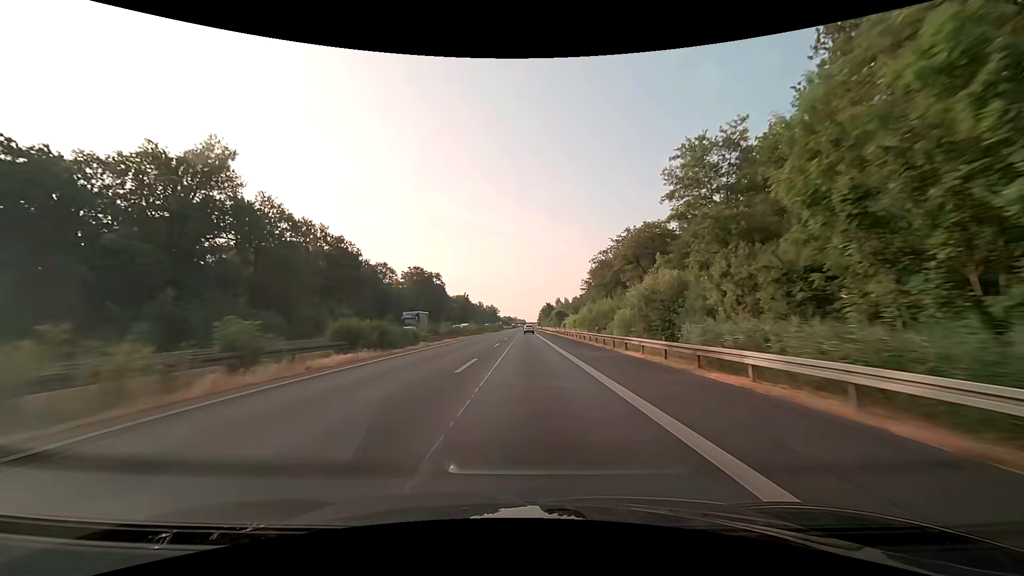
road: motorway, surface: asphalt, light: Day
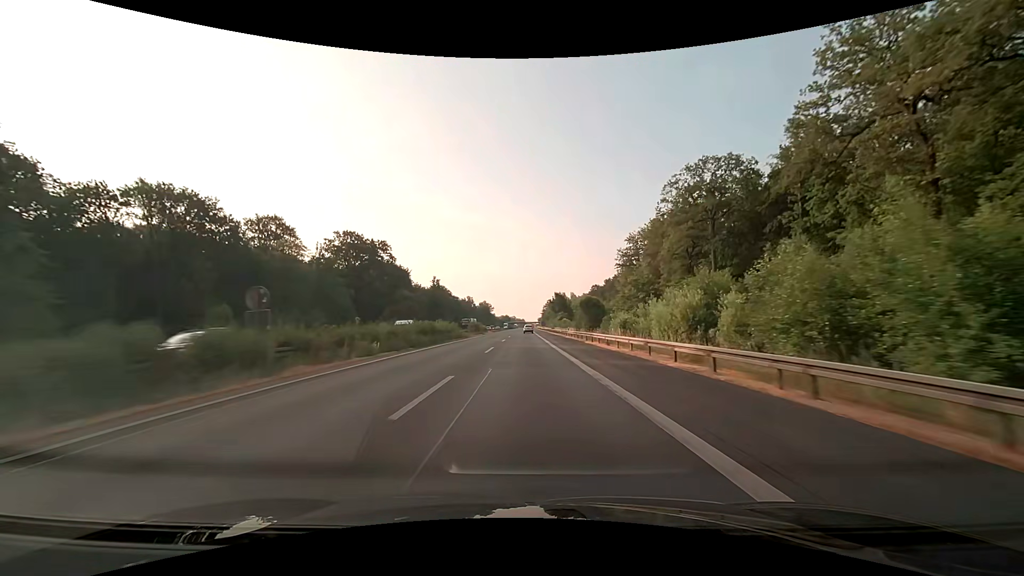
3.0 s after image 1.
(+0.2, +79.1) m; 0°
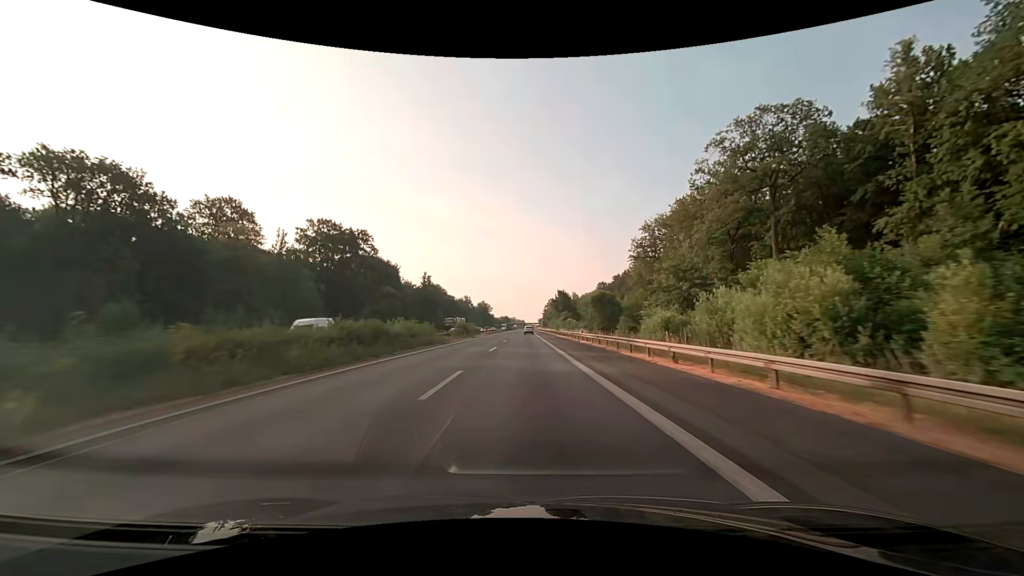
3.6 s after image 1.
(0.0, +15.8) m; 0°
(0, +10) (0, +20) (0, +30) (0, +40) (0, +50) (0, +60) (0, +70) (0, +80) (0, +90) (0, +100) m
